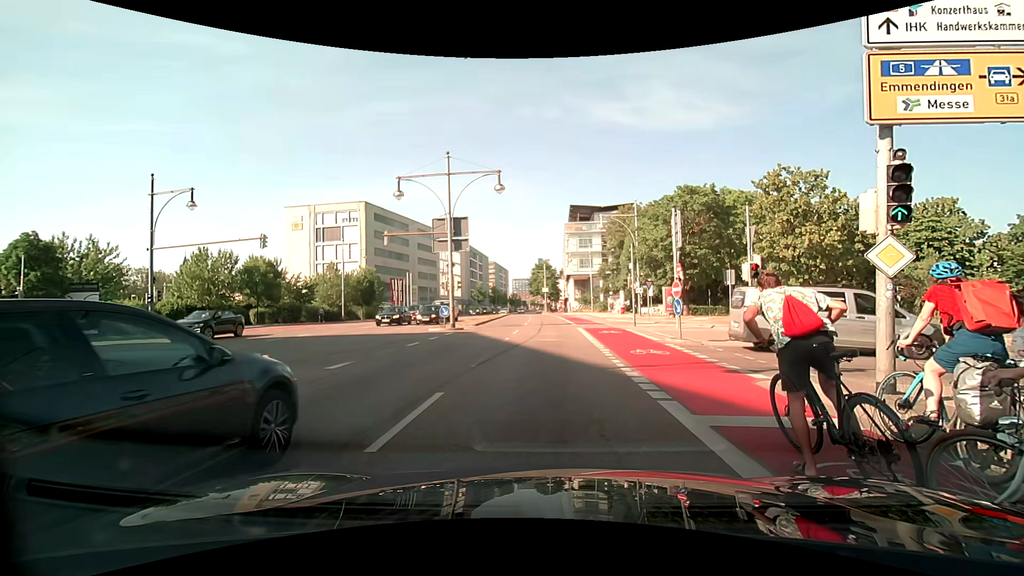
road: primary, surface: asphalt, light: Day
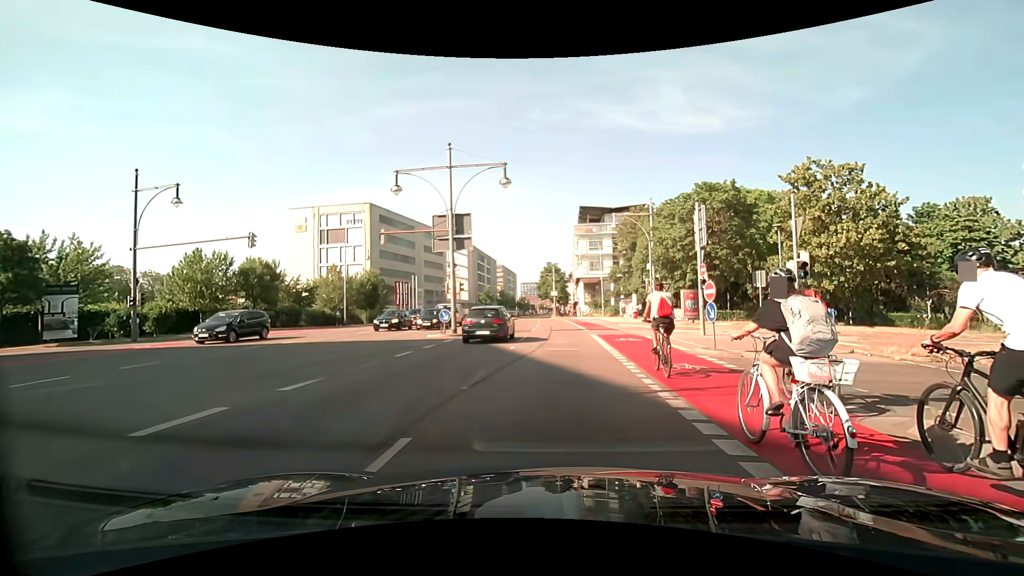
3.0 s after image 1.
(0.0, +2.5) m; 0°
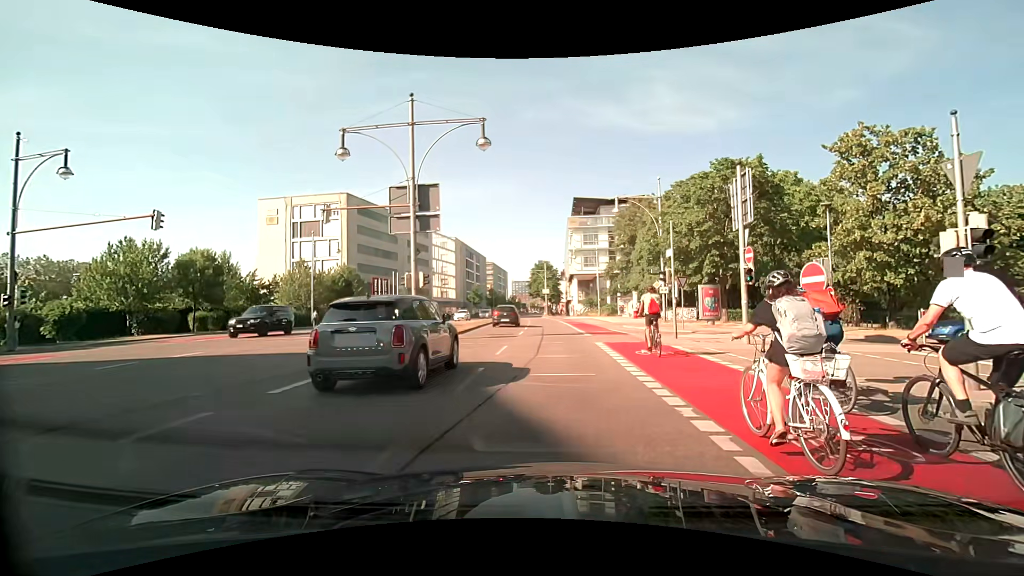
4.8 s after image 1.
(-0.1, +6.5) m; 0°
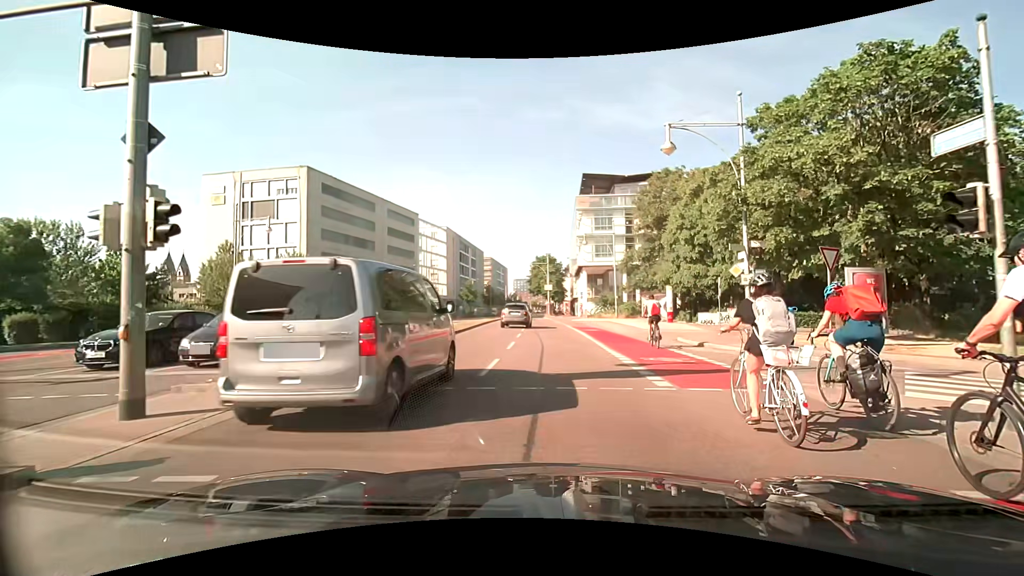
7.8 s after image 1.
(-0.1, +14.4) m; -1°
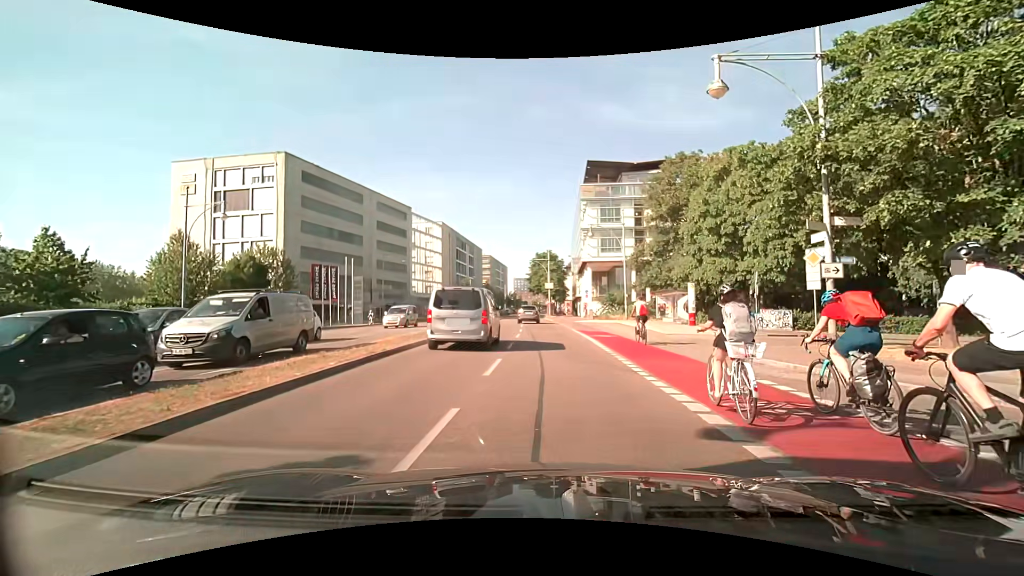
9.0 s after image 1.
(0.0, +5.9) m; +1°
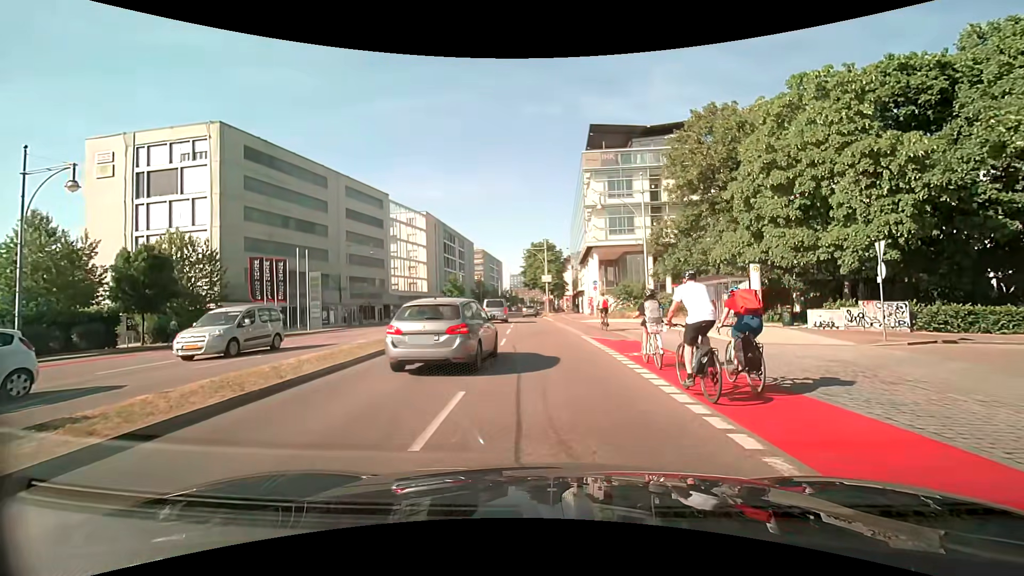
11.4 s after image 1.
(-0.2, +10.9) m; -1°
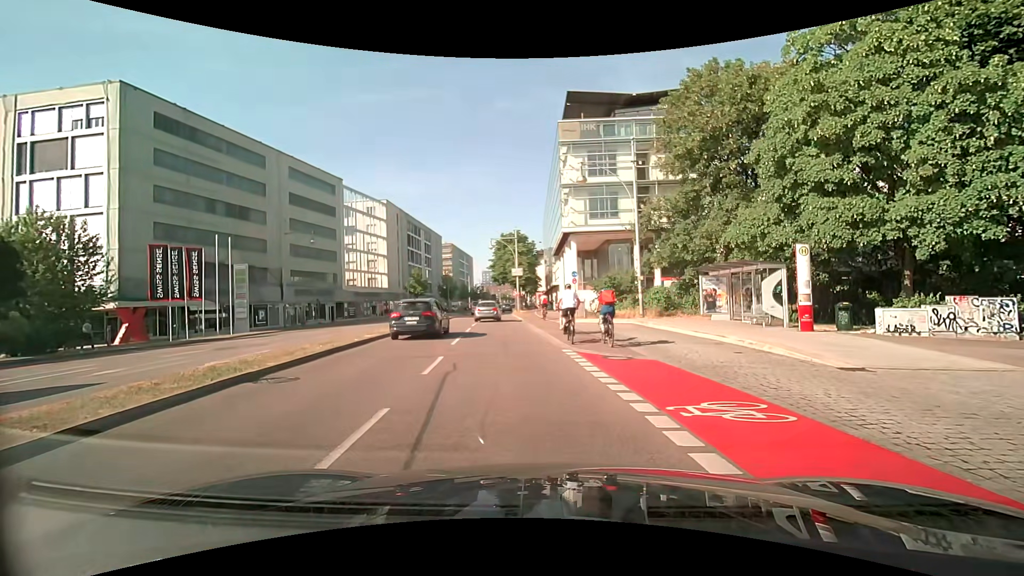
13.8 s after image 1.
(+0.2, +7.1) m; +5°
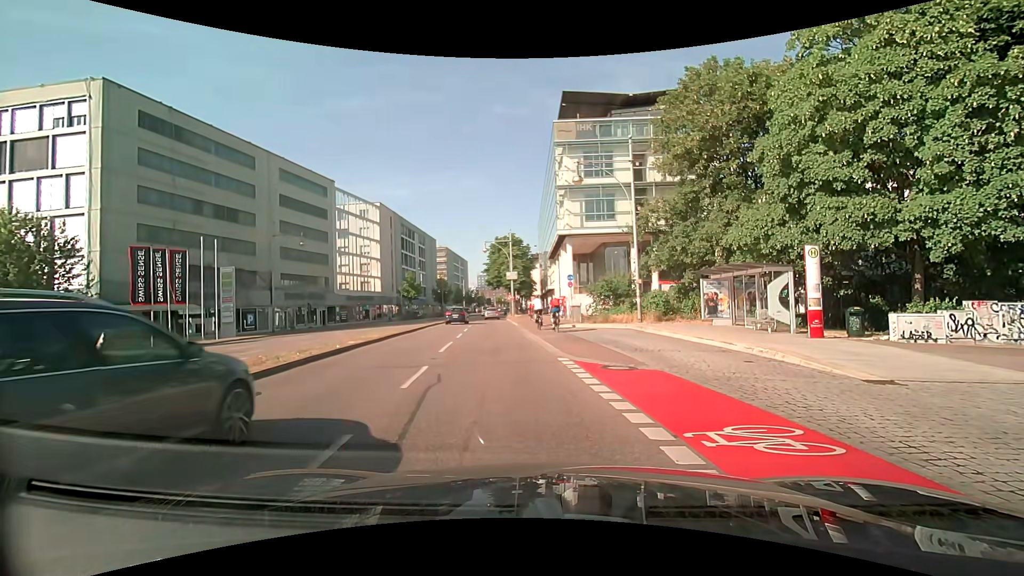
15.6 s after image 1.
(0.0, +1.0) m; -1°
